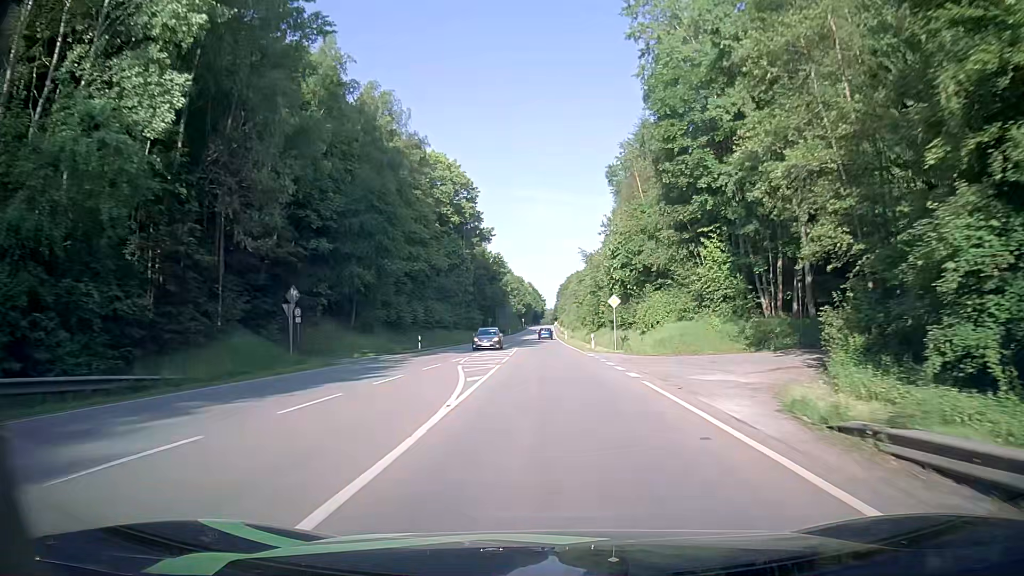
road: secondary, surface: asphalt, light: Day
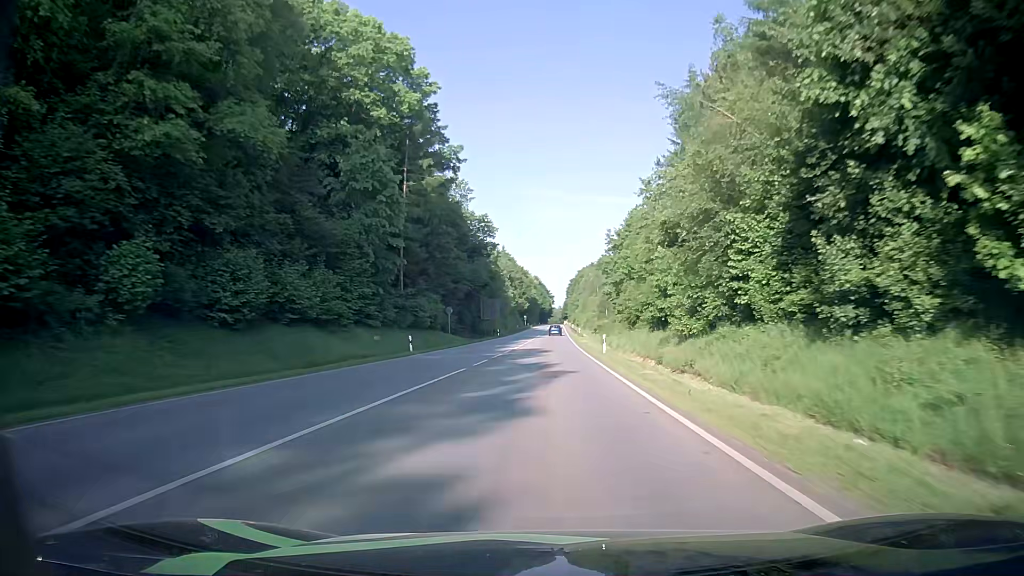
(-0.6, +48.7) m; -1°
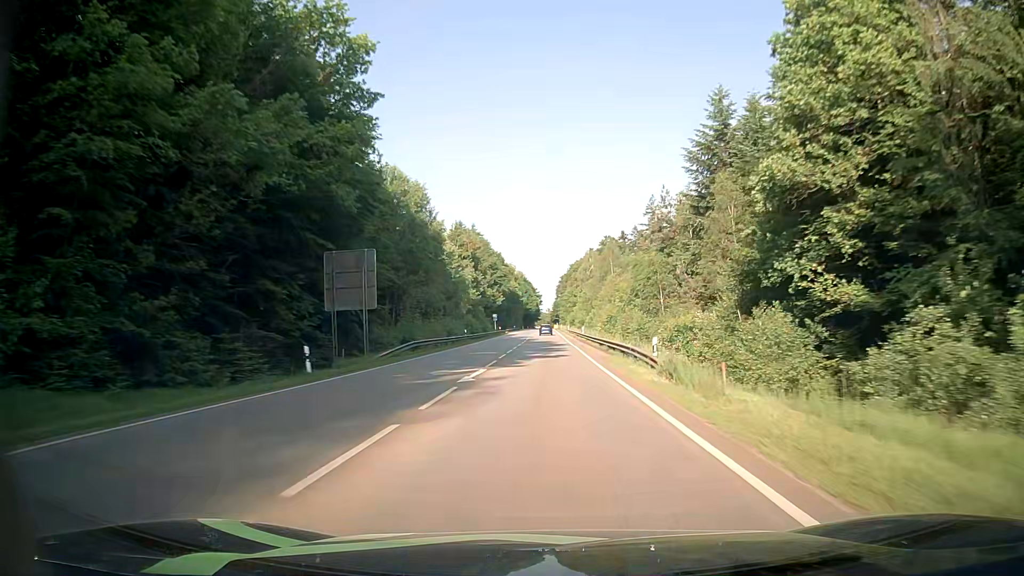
(+0.8, +66.8) m; +1°
(0, +10) (0, +20) (0, +30) (0, +40) (0, +50) (0, +60) (0, +70) (0, +80) (0, +90) (0, +100) m
